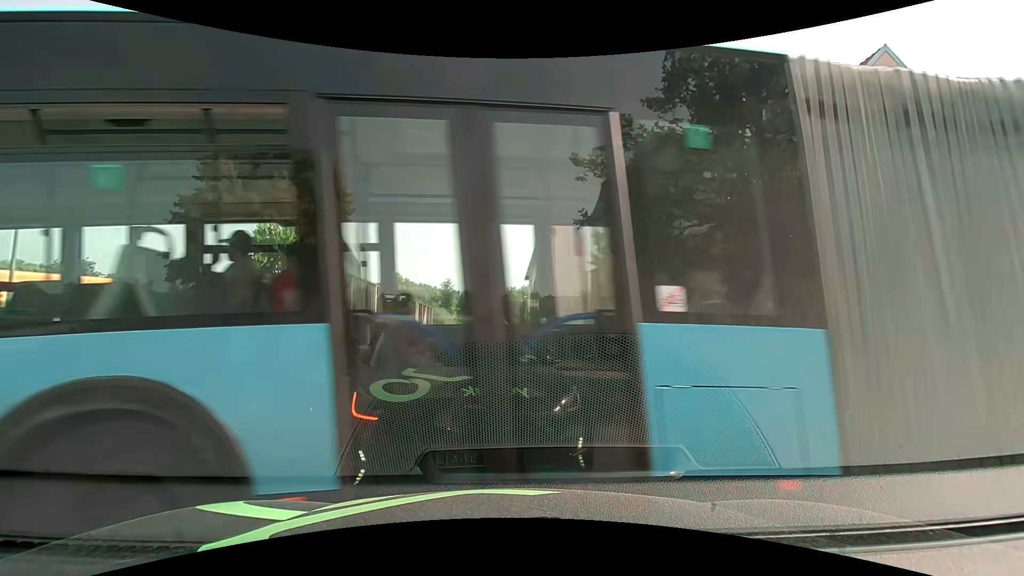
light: Day
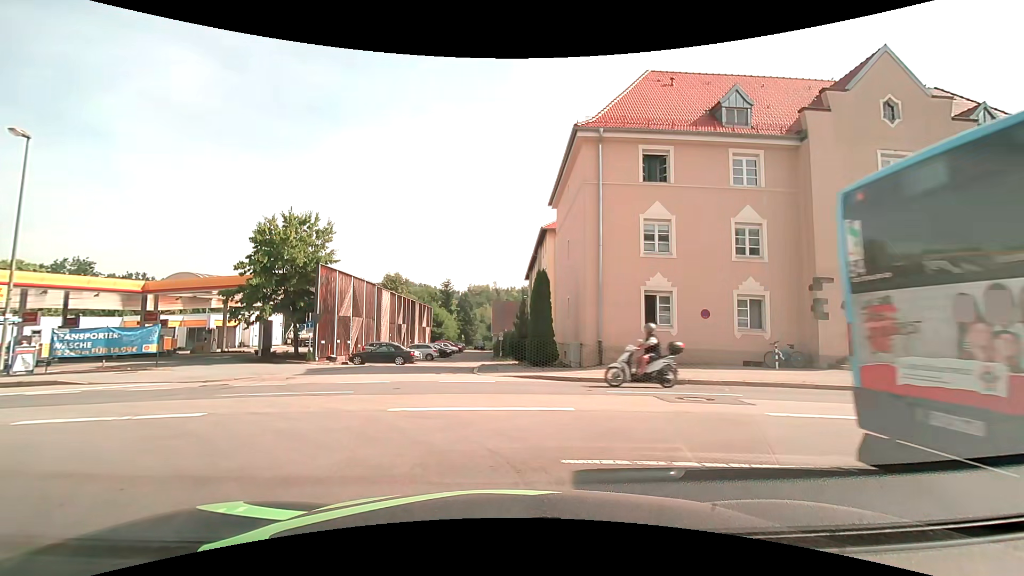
(0.0, 0.0) m; 0°
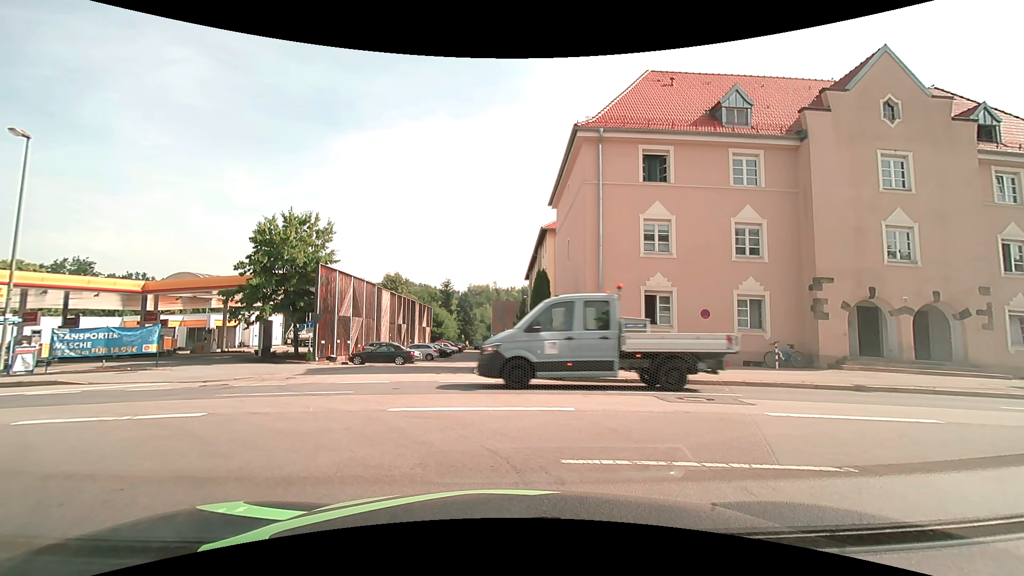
(0.0, 0.0) m; 0°
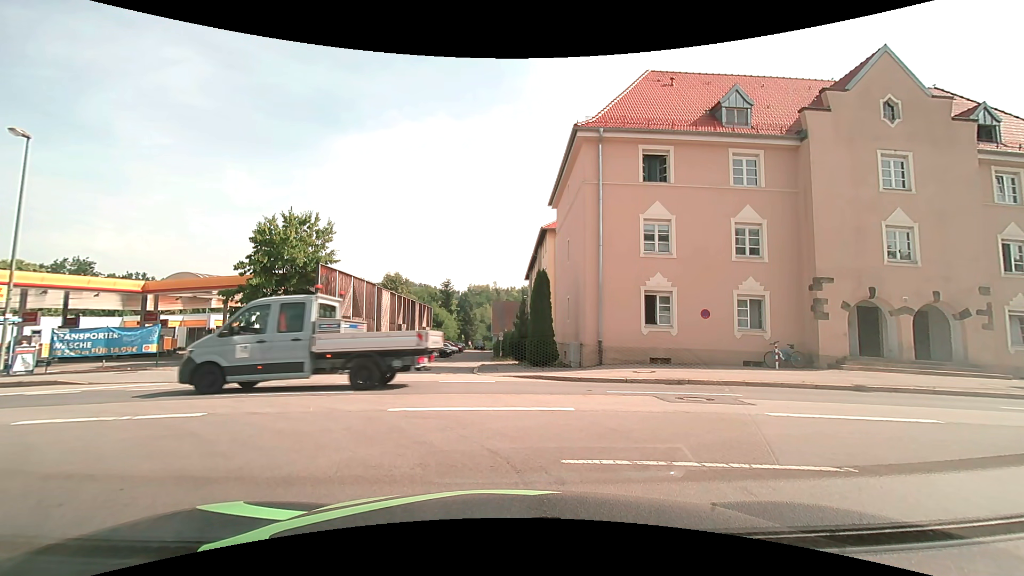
(0.0, 0.0) m; 0°
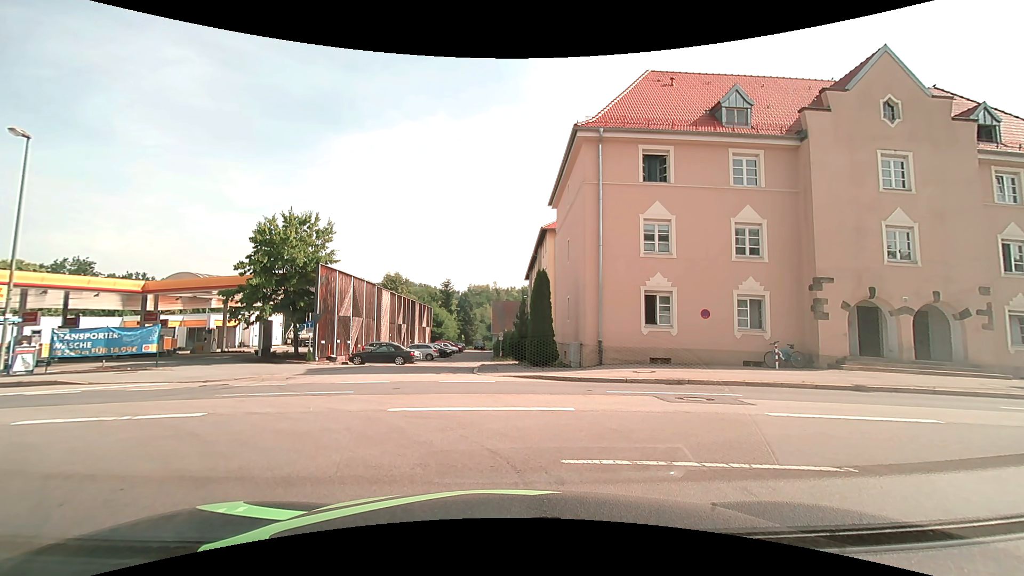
(0.0, 0.0) m; 0°
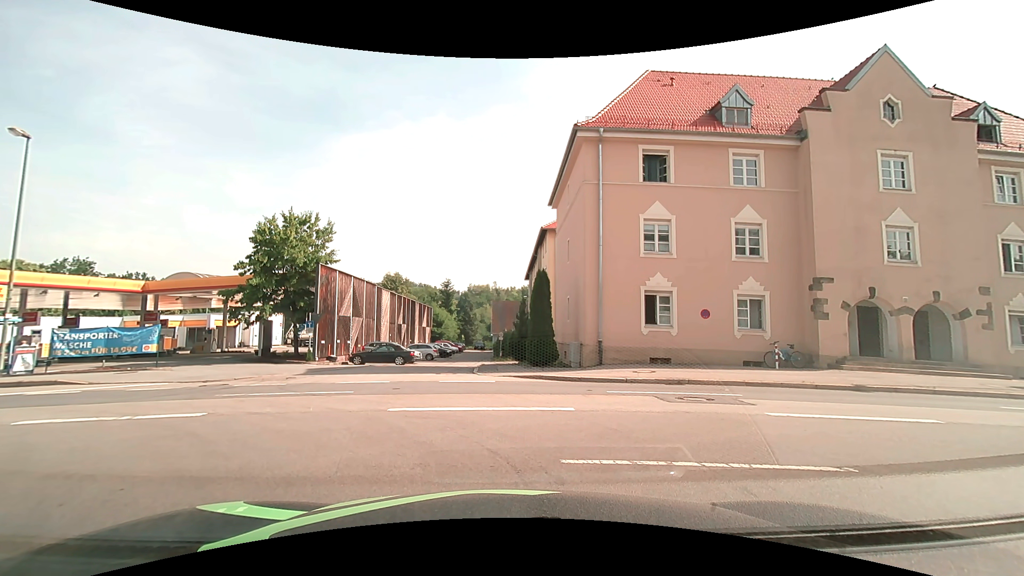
(0.0, 0.0) m; 0°
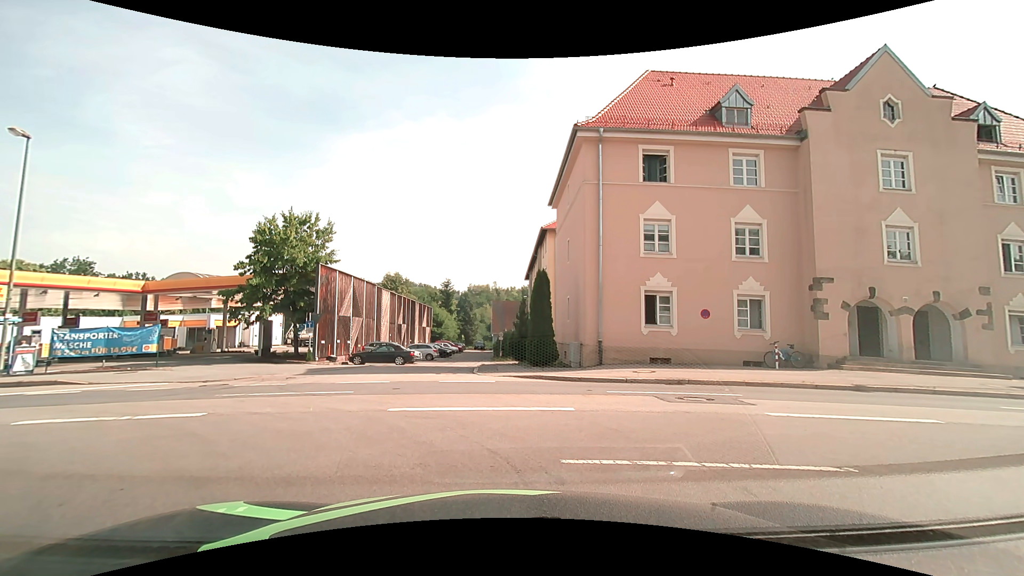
(0.0, 0.0) m; 0°
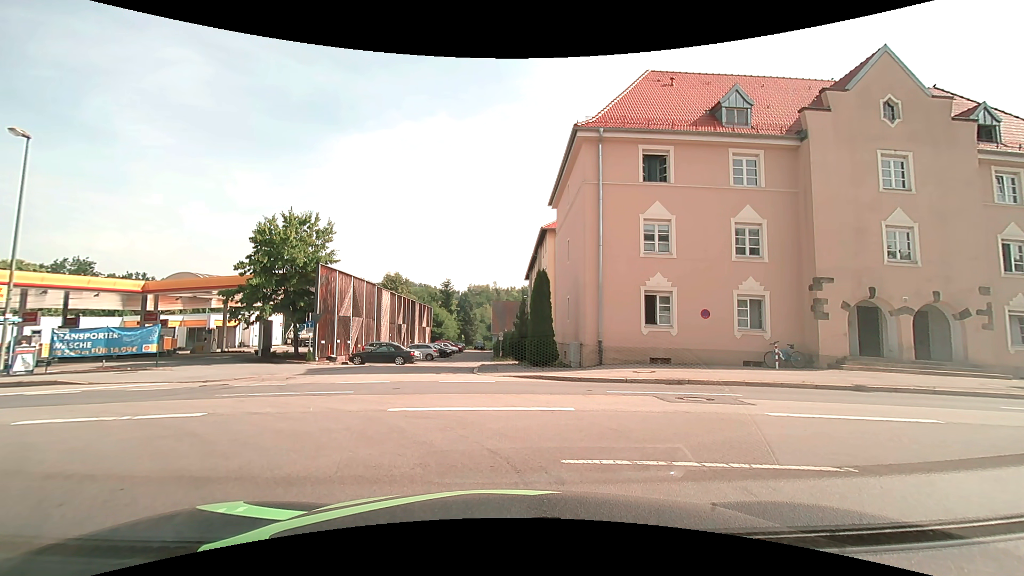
(0.0, 0.0) m; 0°
(-4, +8) (-14, +12) (-24, +12) (-34, +12) (-44, +12) (-54, +13) (-64, +13) (-74, +14) (-84, +14) (-94, +15) m
